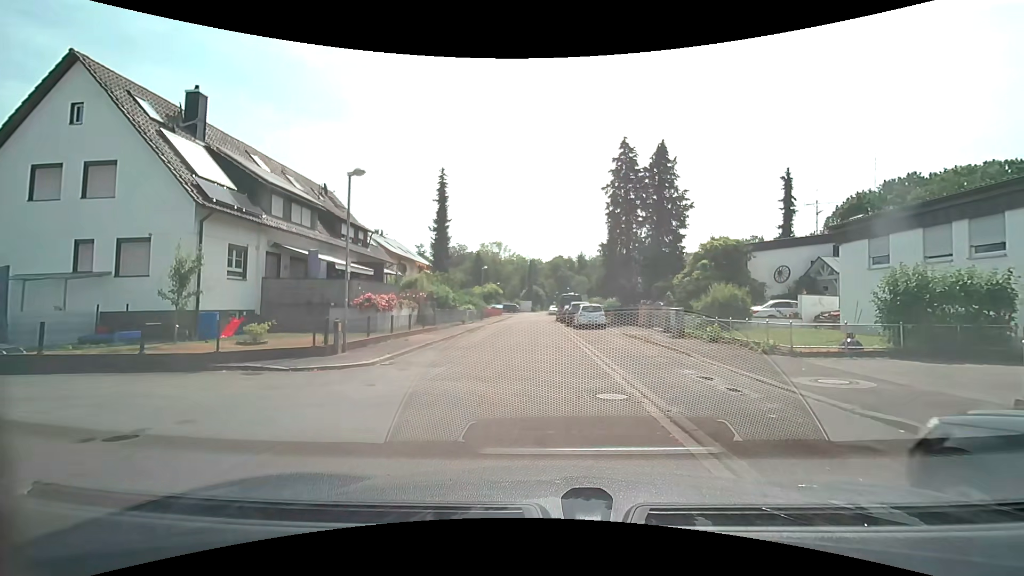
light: Day
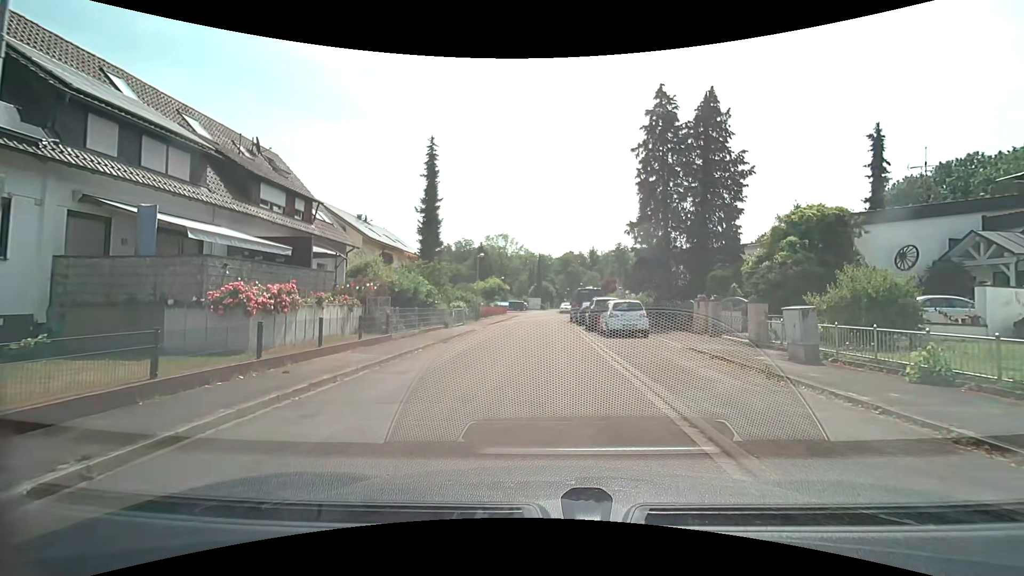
(-0.1, +9.3) m; 0°
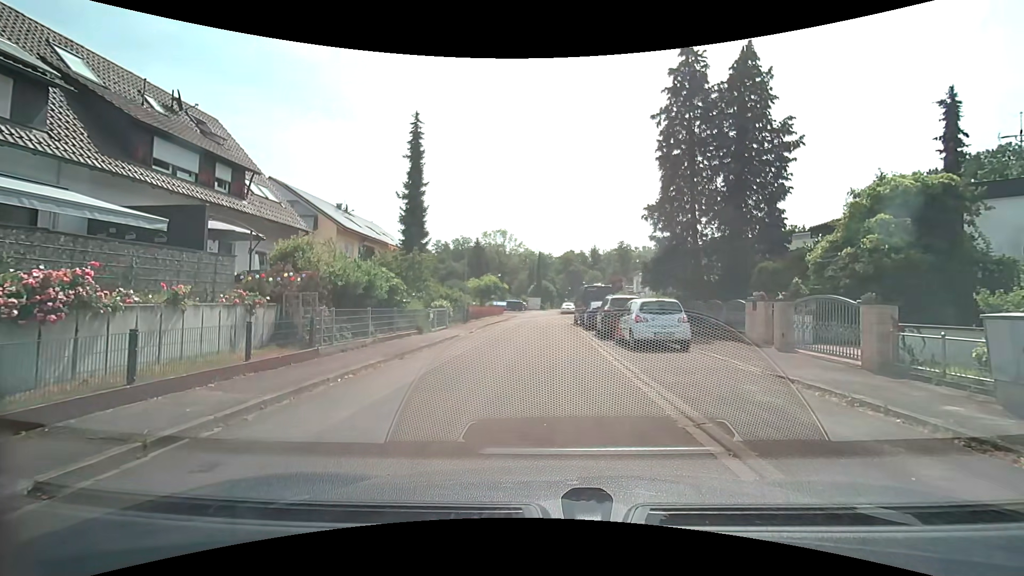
(-0.1, +5.4) m; 0°
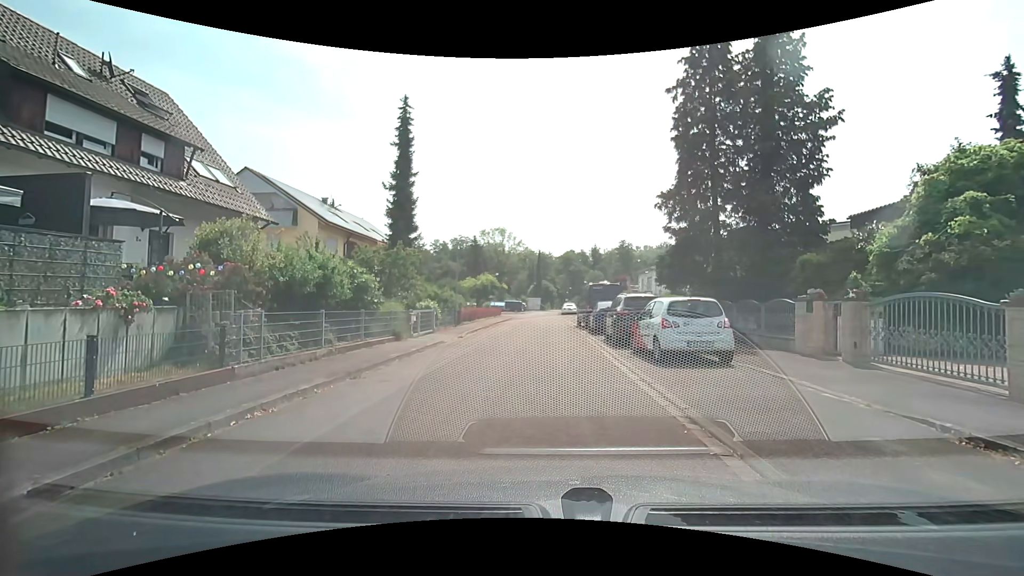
(0.0, +3.0) m; +1°
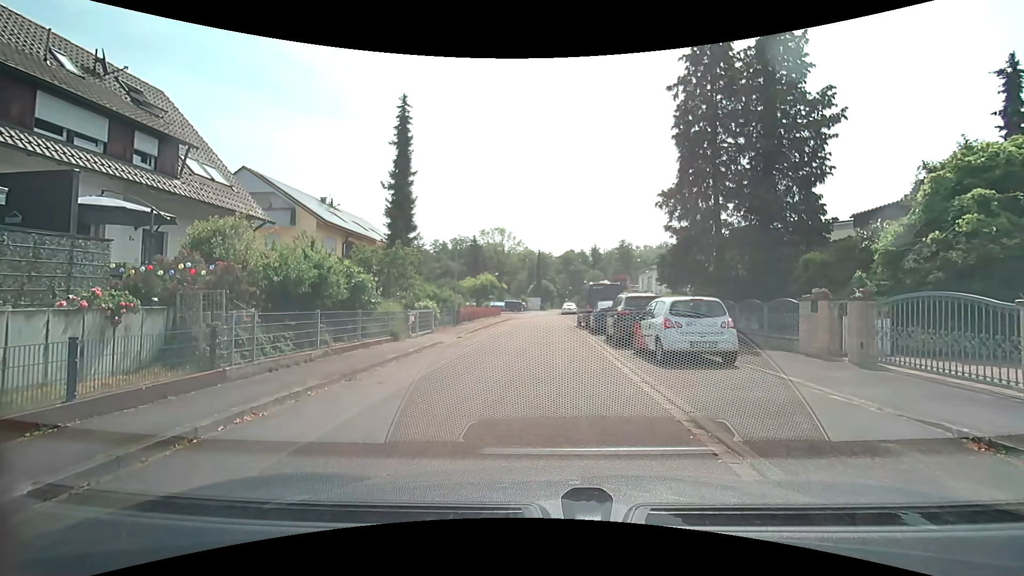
(0.0, +0.2) m; 0°
